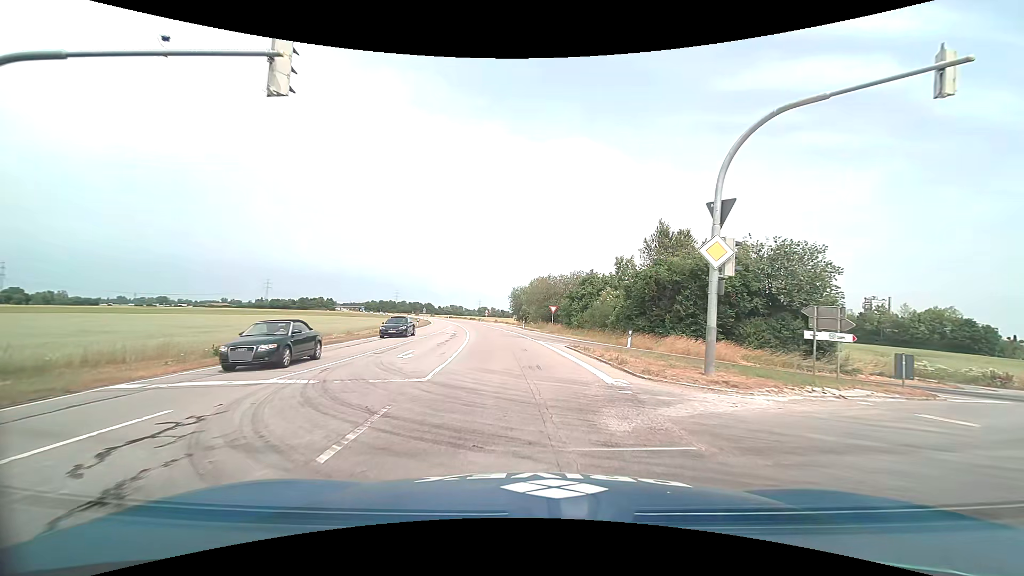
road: primary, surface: asphalt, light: Day
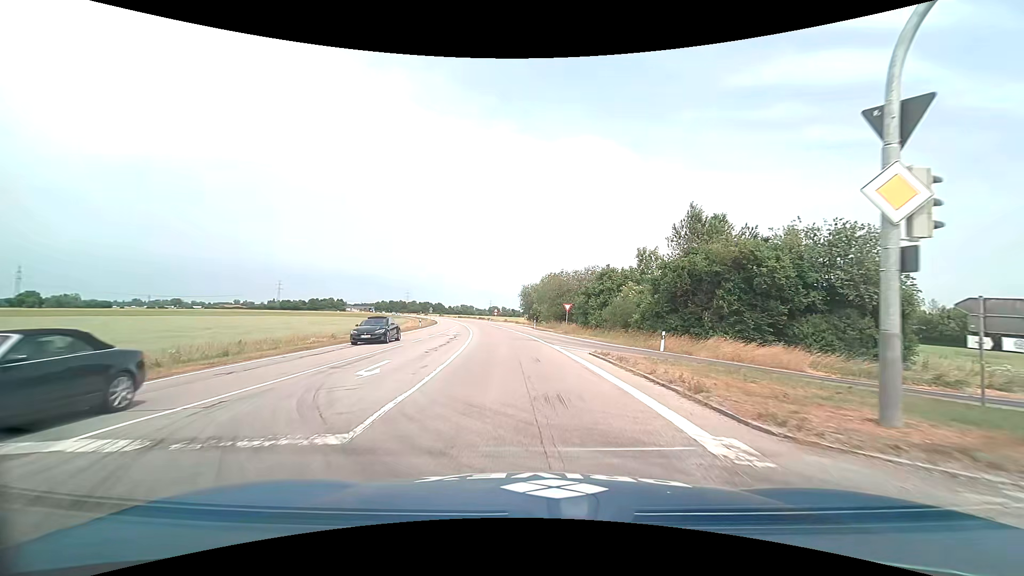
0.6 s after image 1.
(0.0, +5.5) m; -1°
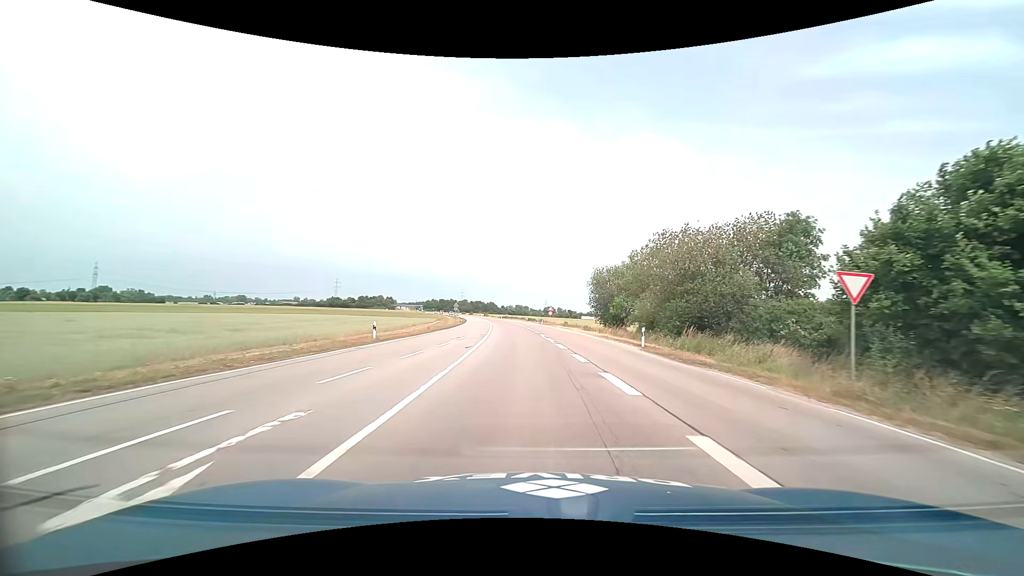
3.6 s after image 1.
(-2.7, +37.5) m; -7°
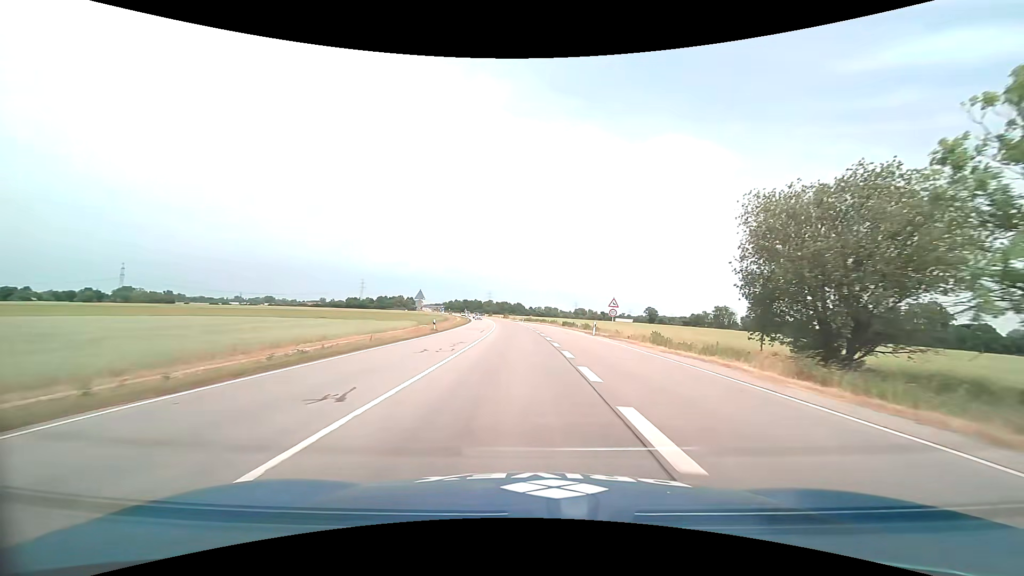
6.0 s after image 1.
(-0.8, +40.6) m; -3°
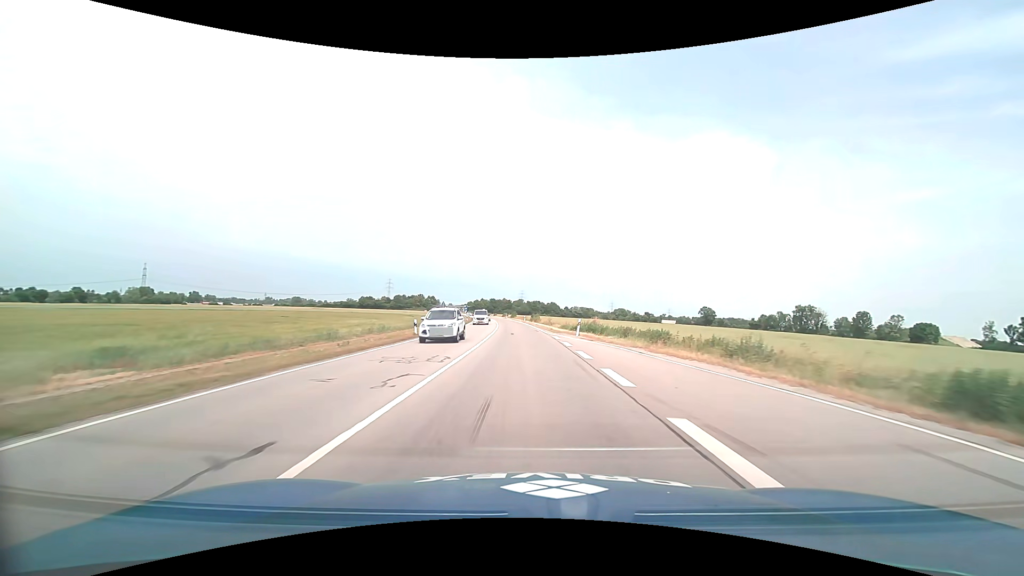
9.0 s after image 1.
(-2.5, +61.0) m; -4°
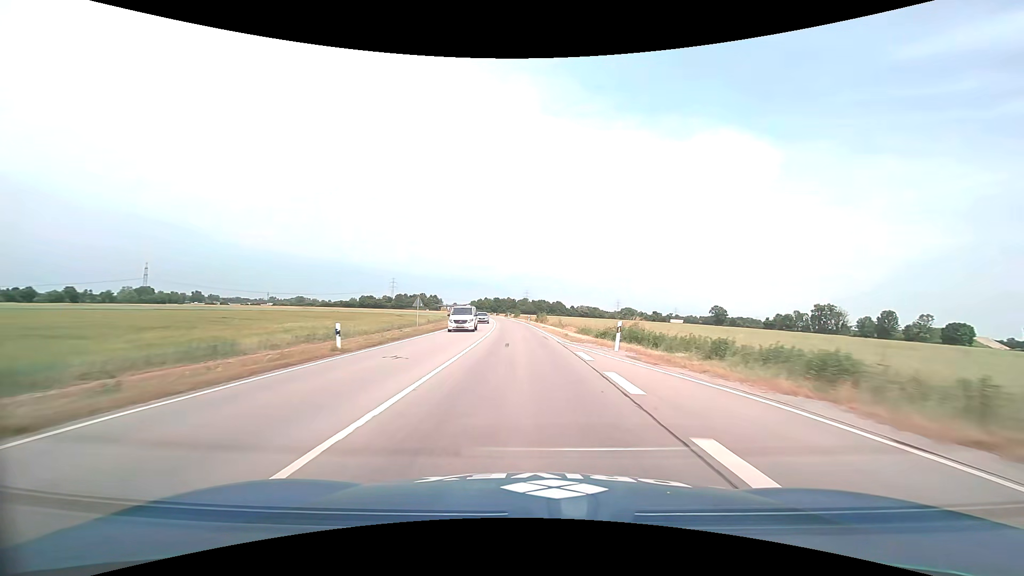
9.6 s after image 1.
(-0.1, +13.1) m; -1°
